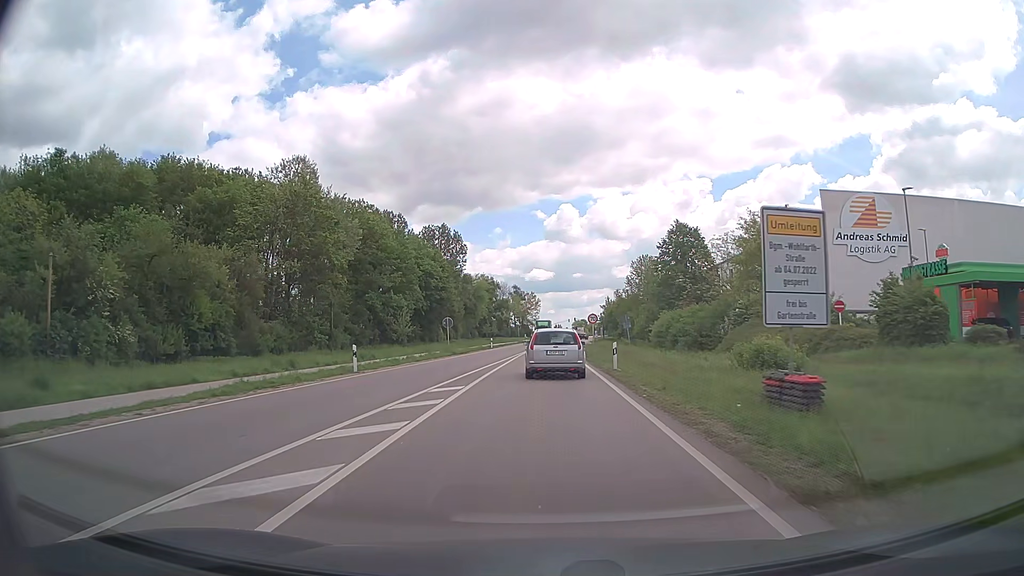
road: primary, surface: asphalt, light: Day
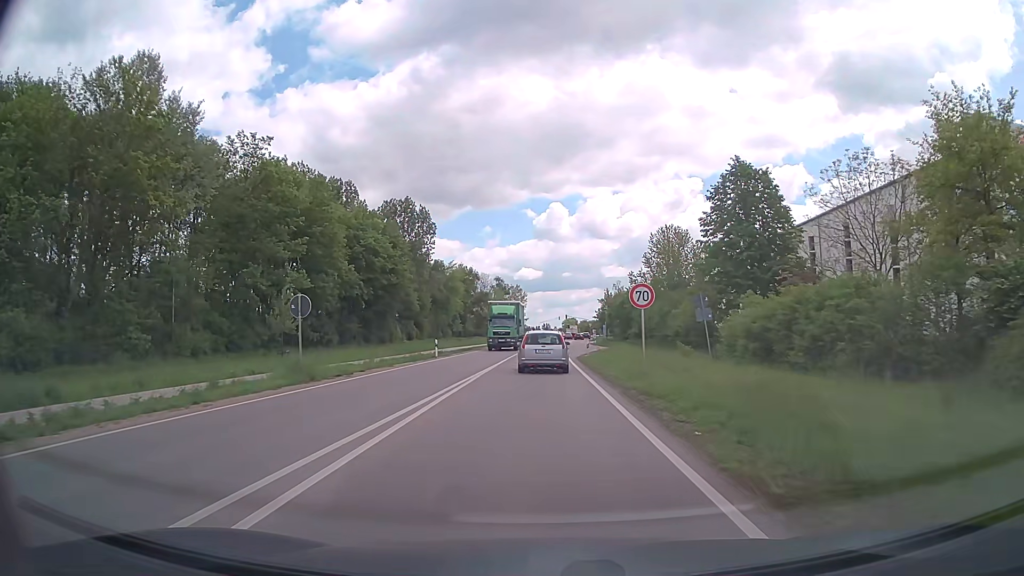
(+0.2, +29.6) m; +1°
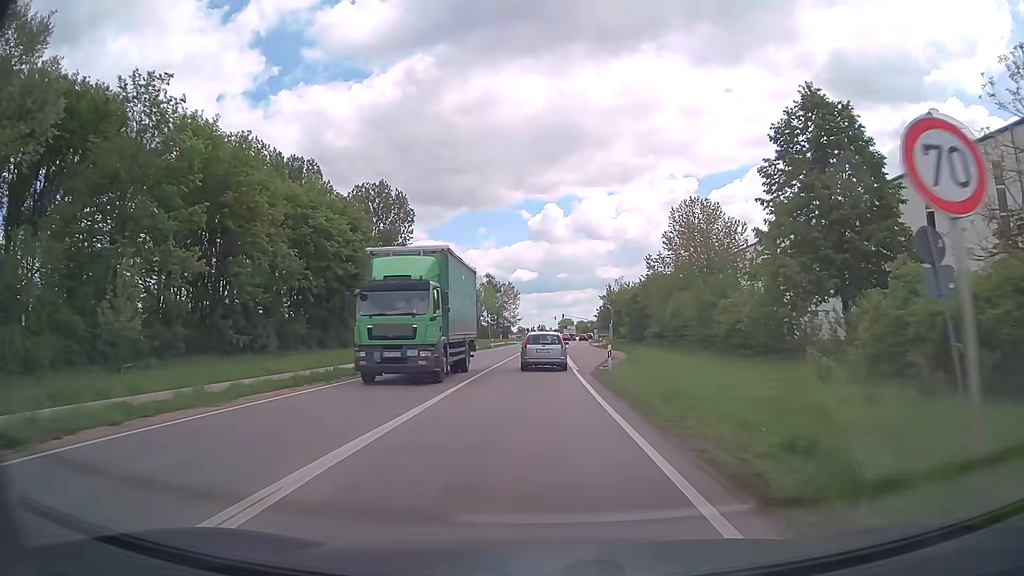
(+0.1, +16.2) m; +1°
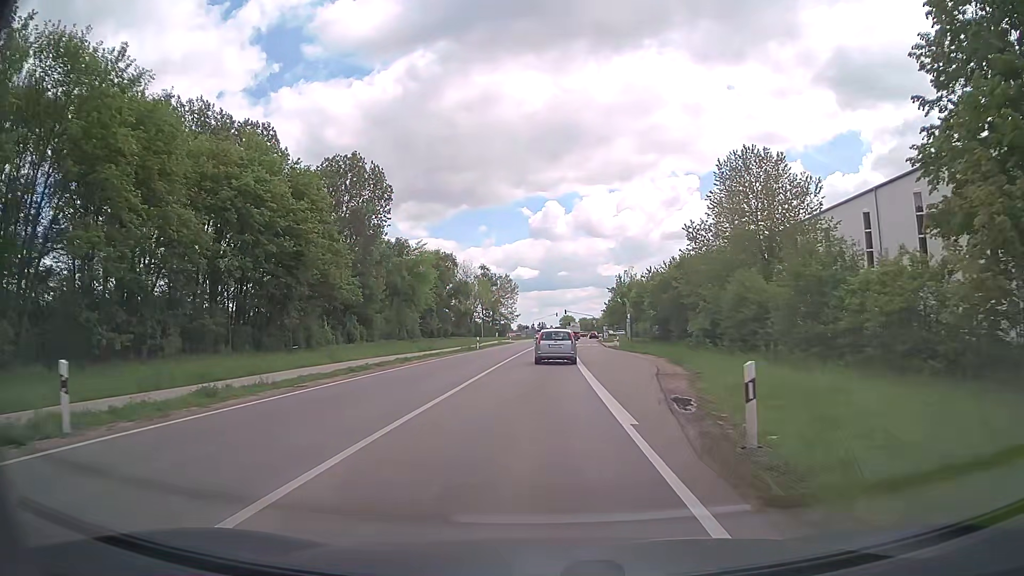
(0.0, +16.8) m; 0°
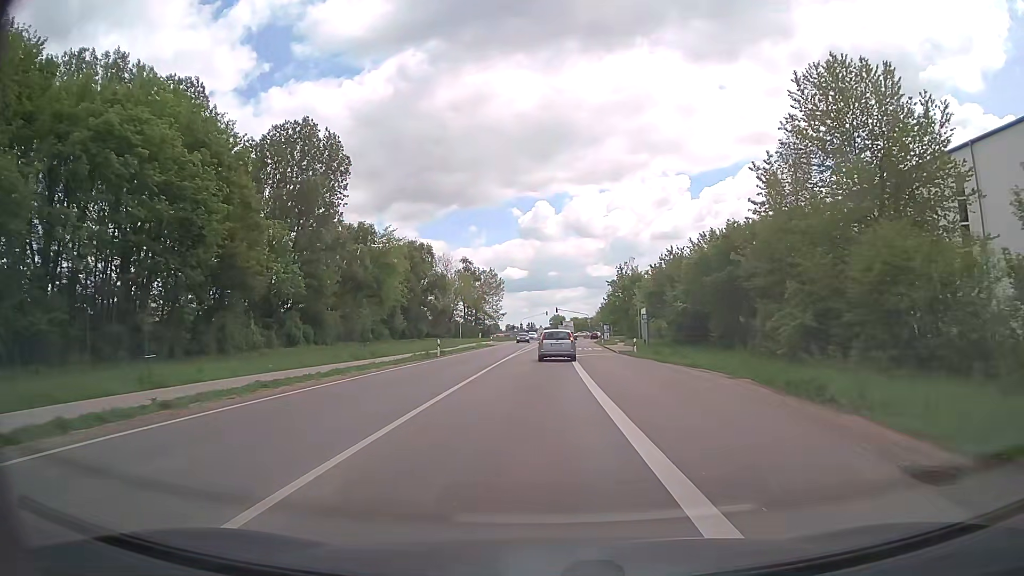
(+0.1, +16.5) m; +1°
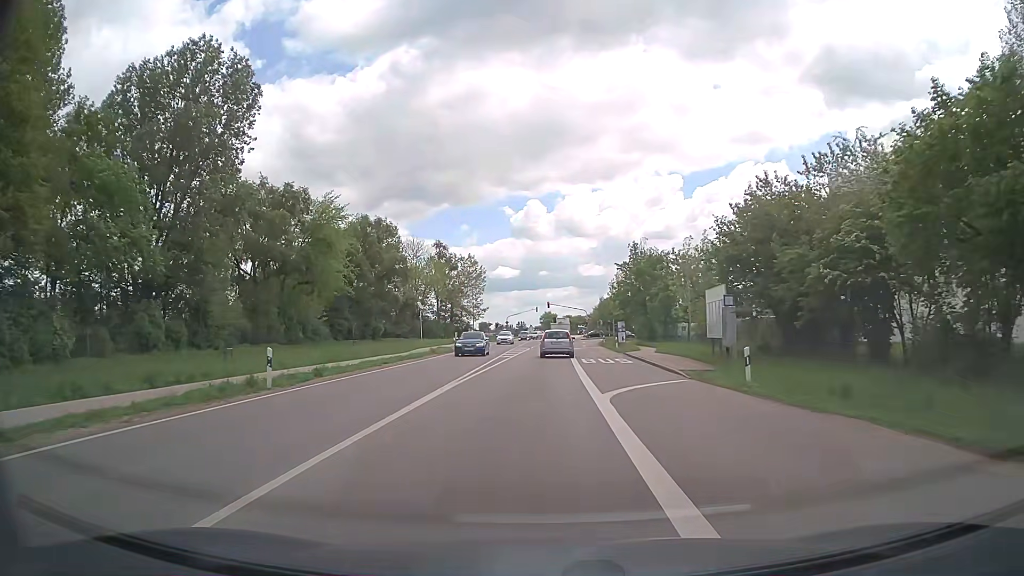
(+0.3, +24.6) m; +1°
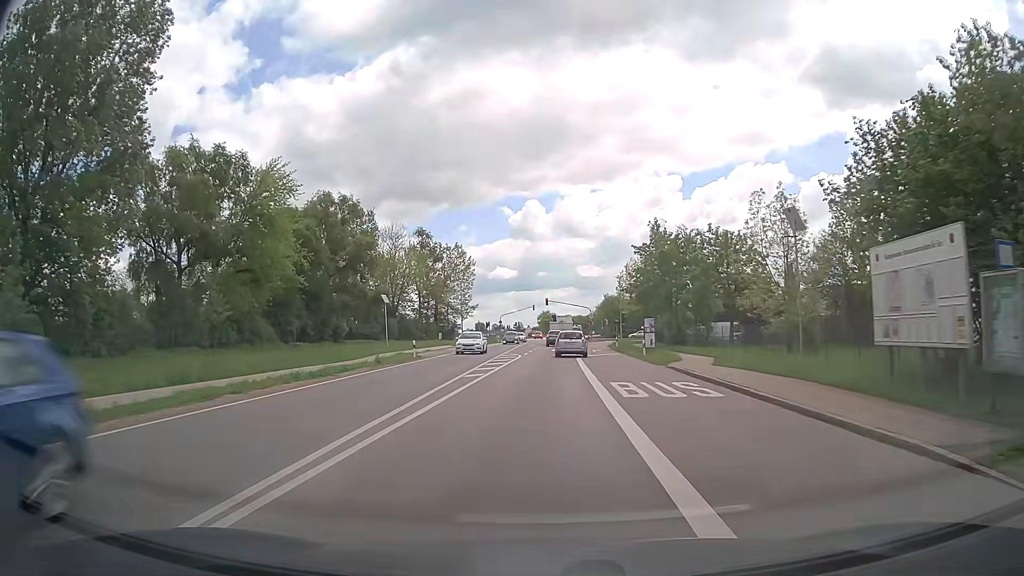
(0.0, +15.8) m; +1°
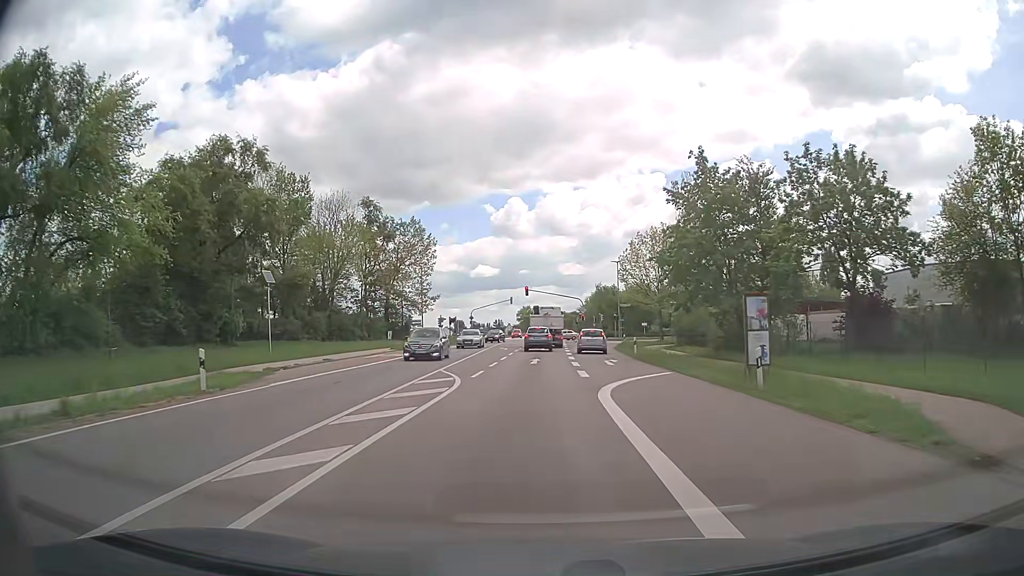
(0.0, +22.8) m; +1°
(0, +10) (+1, +20) (+2, +30) (+3, +40) (+3, +50) (+4, +60) (+6, +70) (+10, +79) (+16, +87) (+25, +91) m
